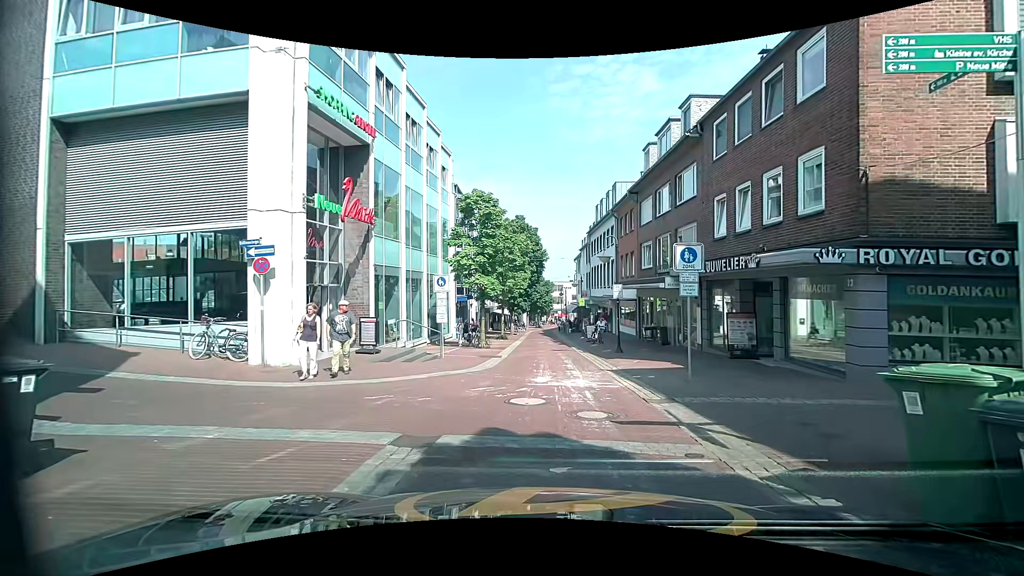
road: residential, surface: paving_stones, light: Day
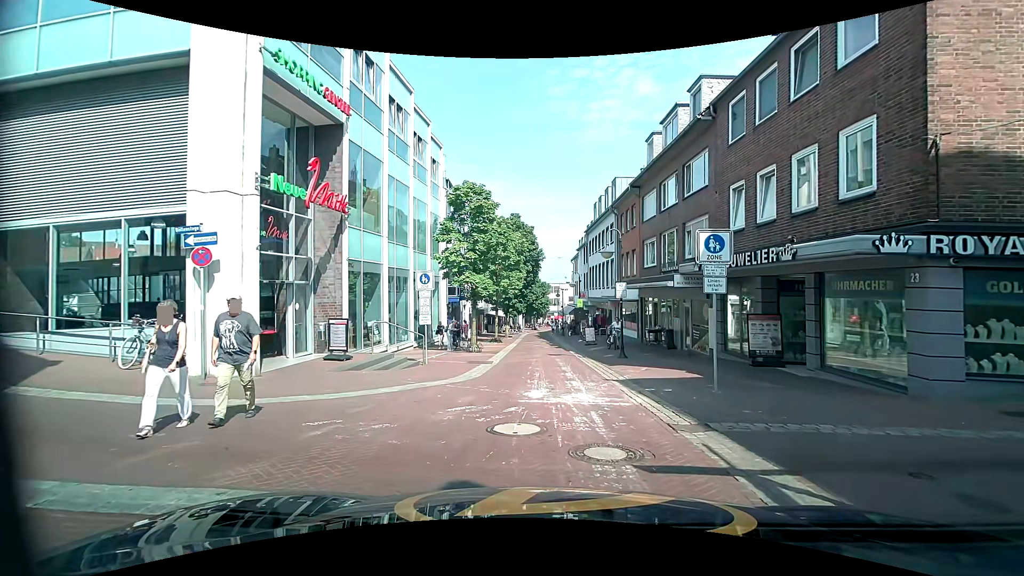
(0.0, +2.0) m; 0°
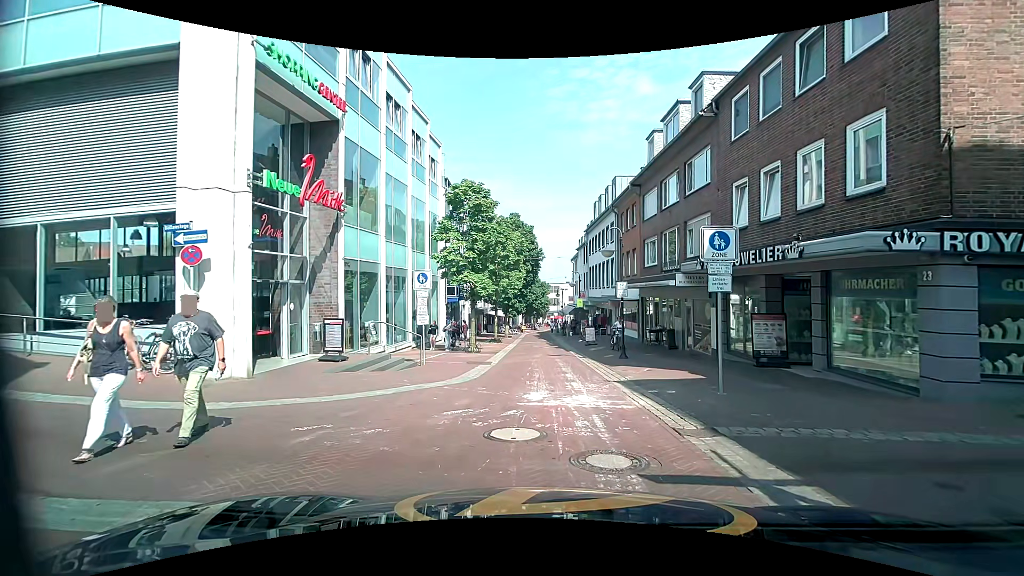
(0.0, +0.3) m; 0°
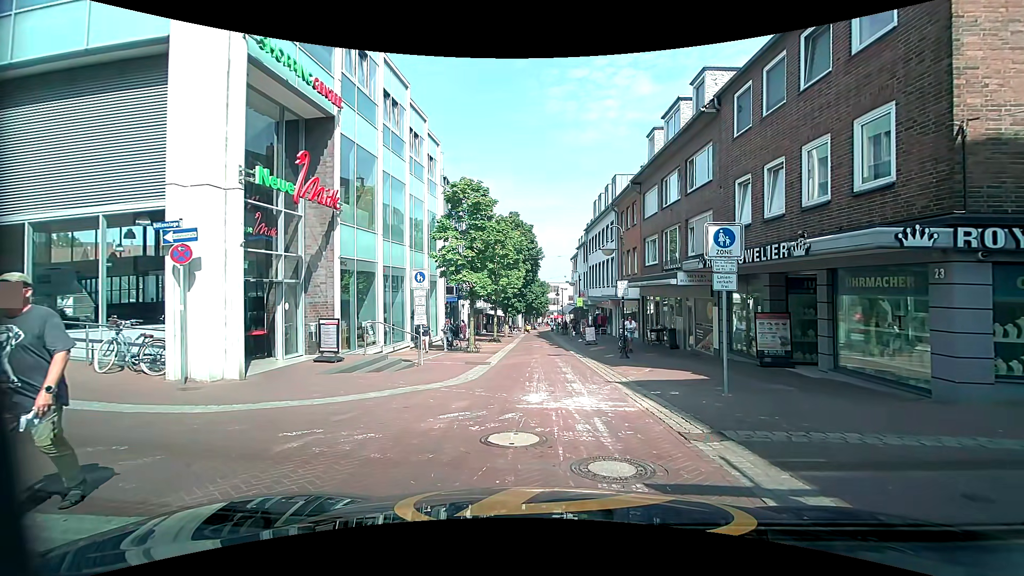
(0.0, +0.3) m; 0°
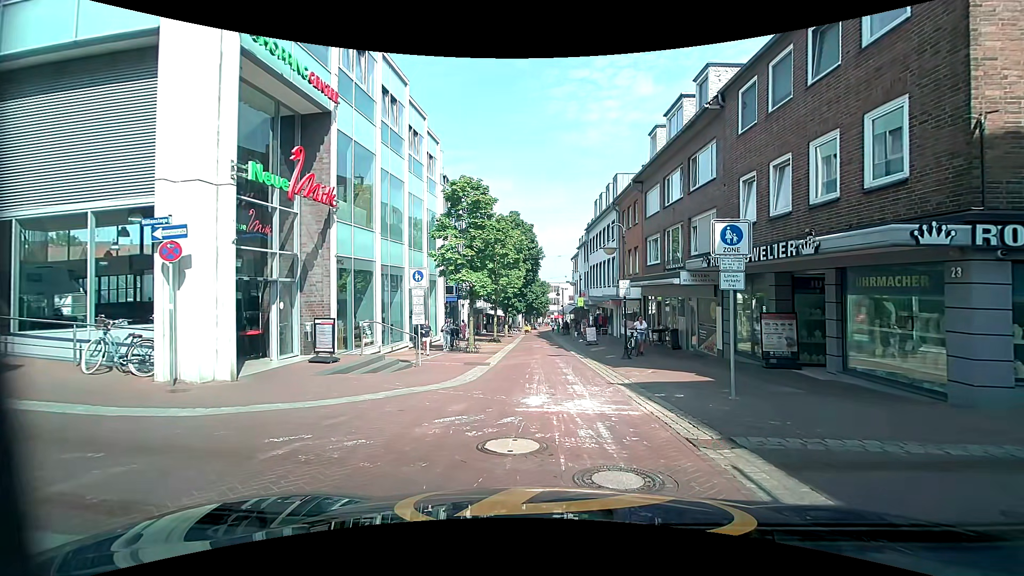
(0.0, +0.3) m; 0°
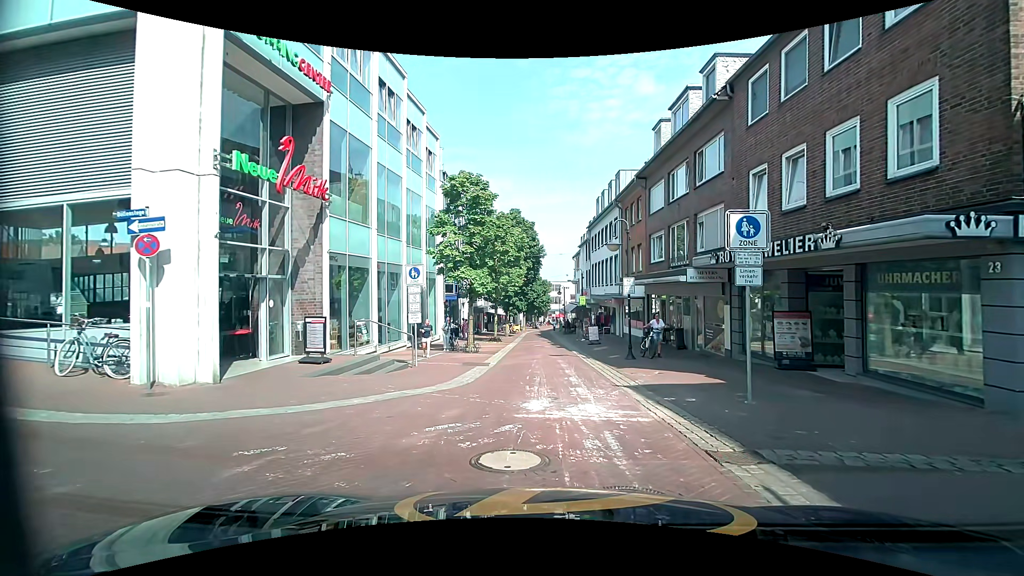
(0.0, +0.6) m; 0°
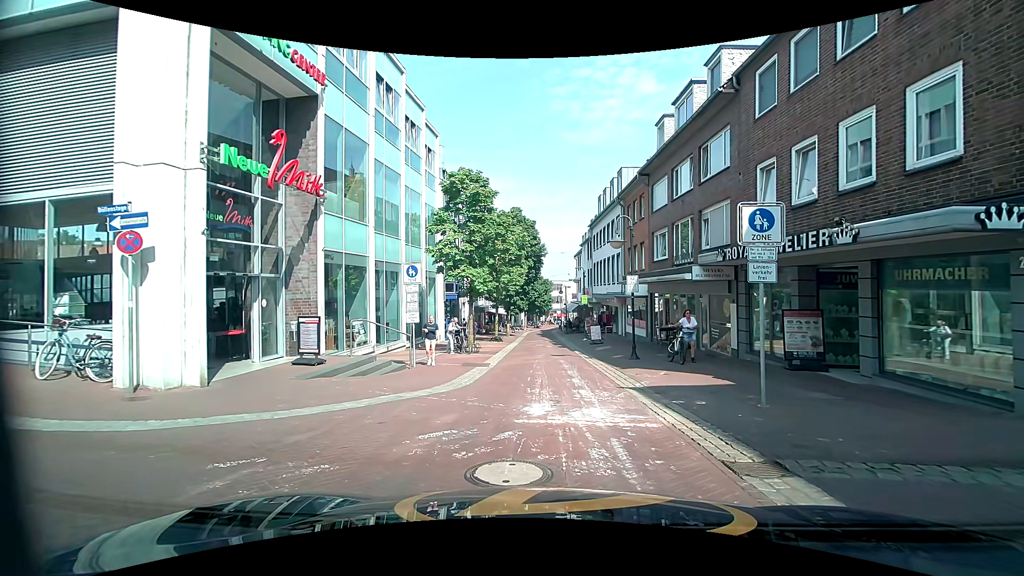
(0.0, +0.5) m; 0°
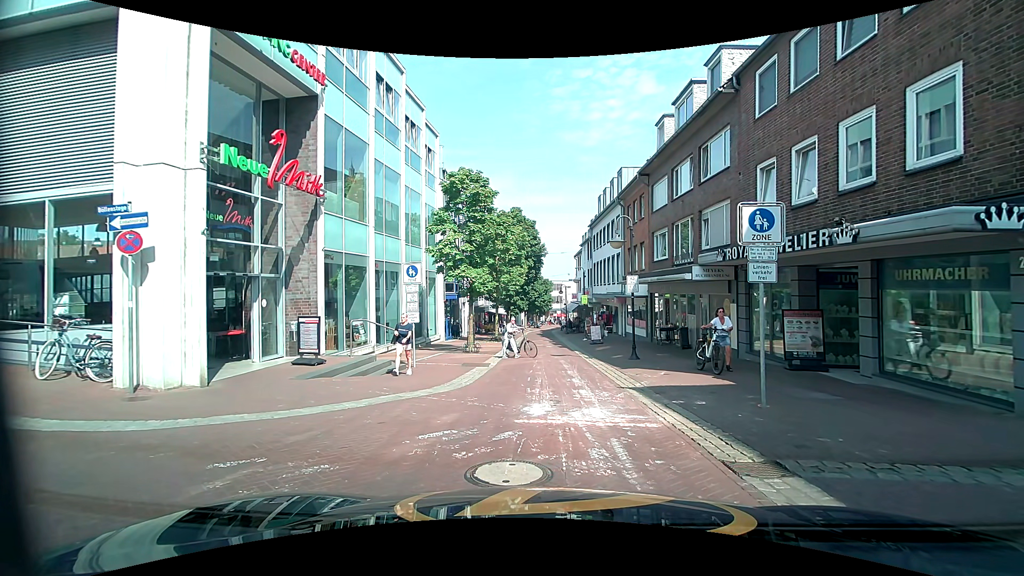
(0.0, 0.0) m; 0°
